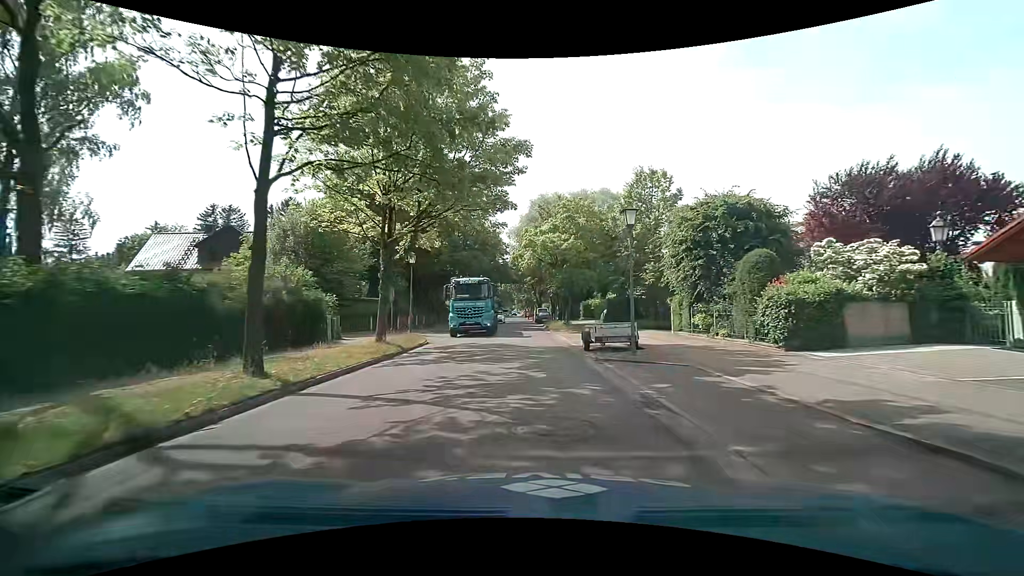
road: tertiary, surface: asphalt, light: Day
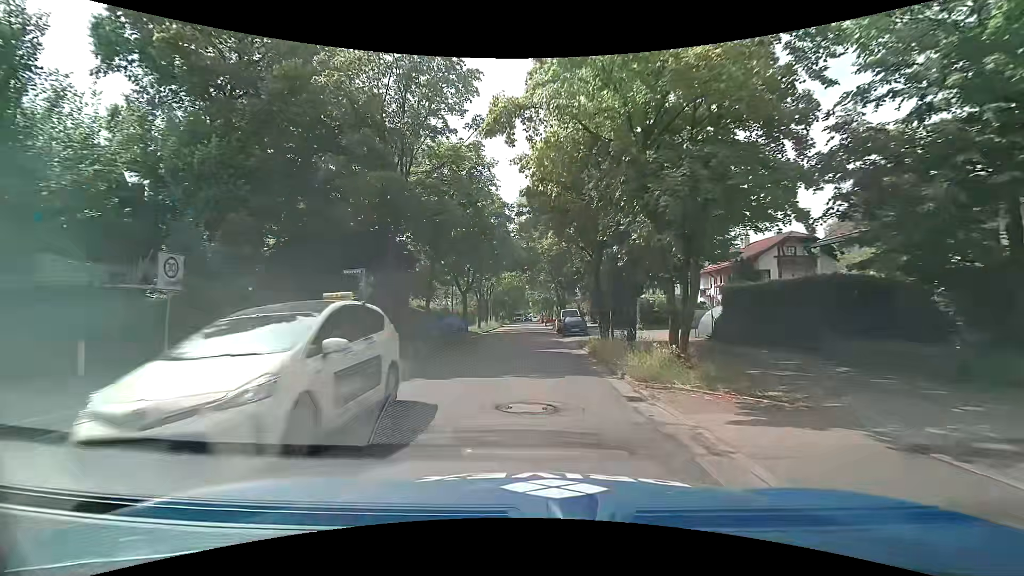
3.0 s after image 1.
(-0.4, +24.2) m; -2°
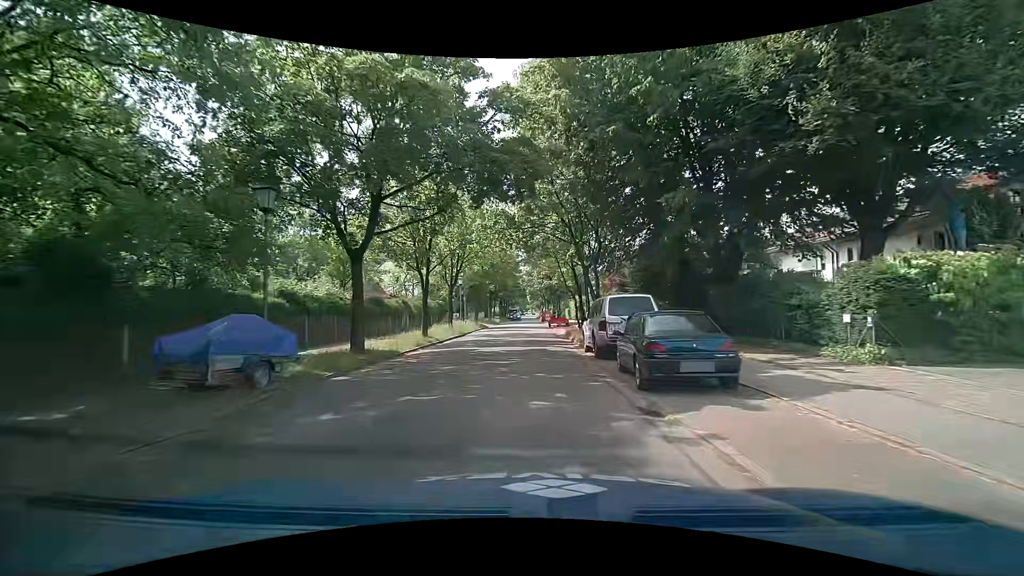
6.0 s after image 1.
(+0.3, +24.5) m; 0°
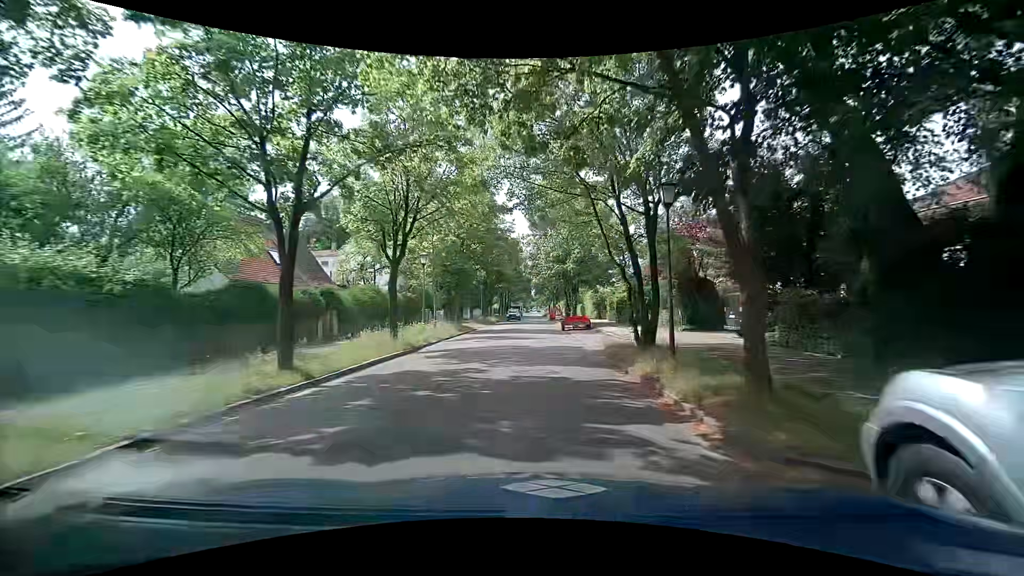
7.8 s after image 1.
(+0.1, +15.0) m; 0°
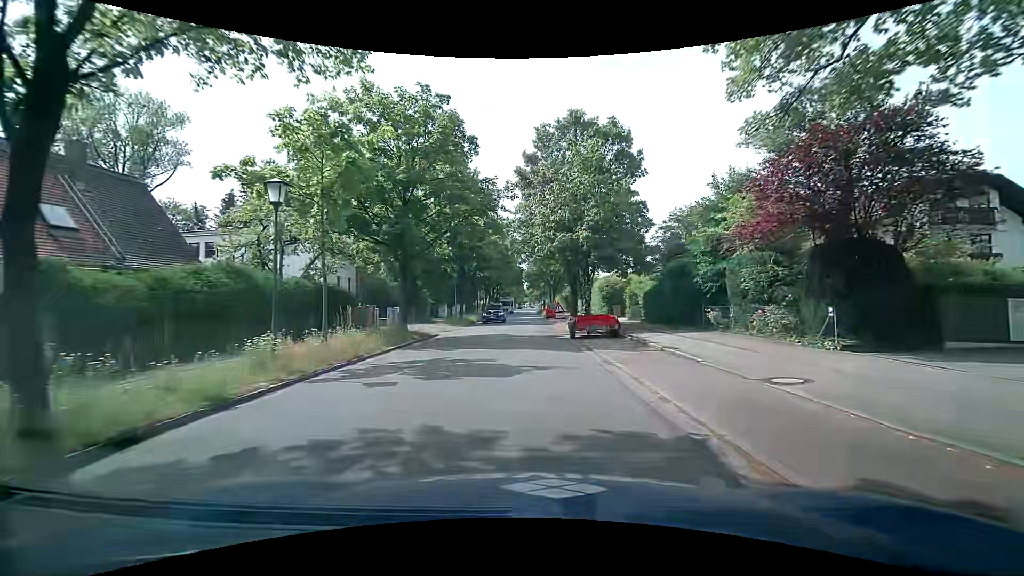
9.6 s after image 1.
(0.0, +13.5) m; -1°
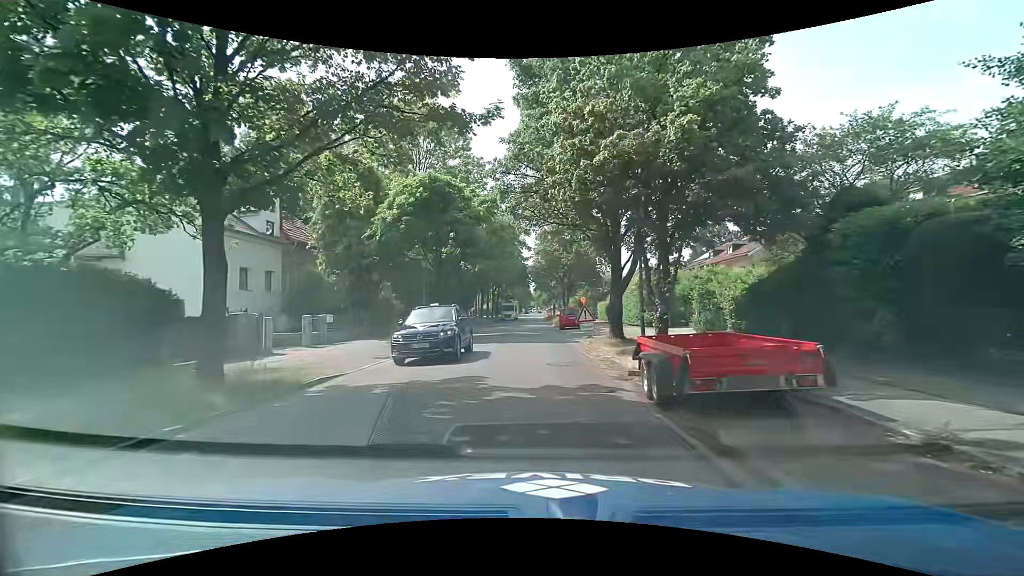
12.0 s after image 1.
(+0.2, +13.4) m; 0°
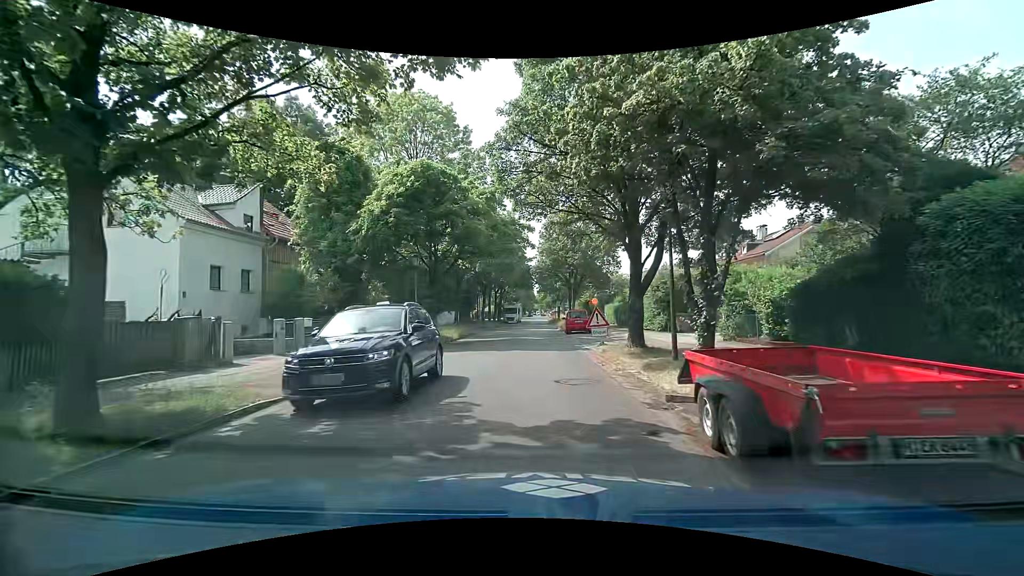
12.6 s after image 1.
(0.0, +2.6) m; 0°
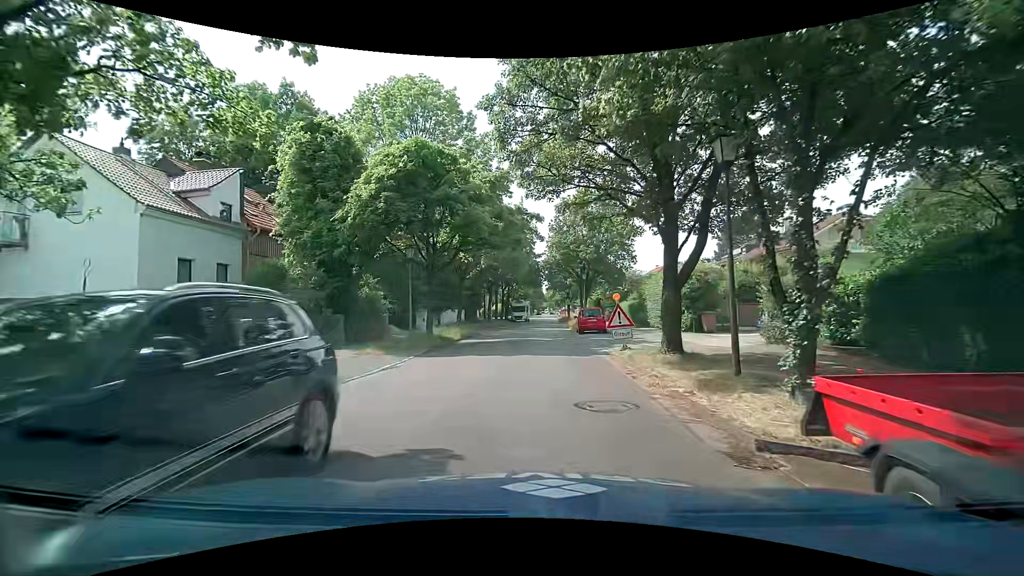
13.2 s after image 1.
(0.0, +2.8) m; -1°
(0, +10) (0, +20) (0, +30) (+1, +40) (+1, +50) (+2, +60) (+2, +70) (+3, +80) (+3, +90) (+3, +100) m
